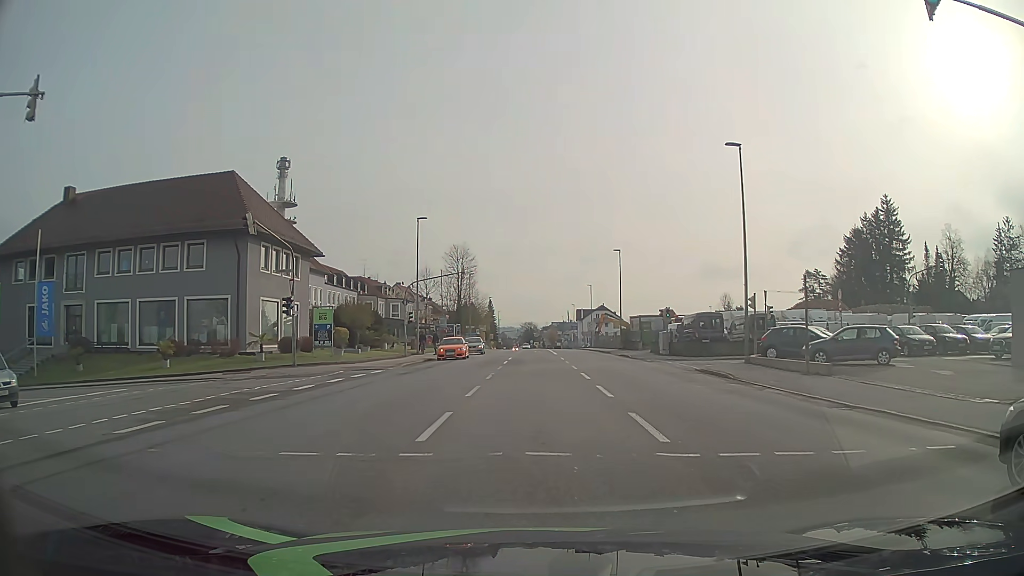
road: tertiary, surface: asphalt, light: Day
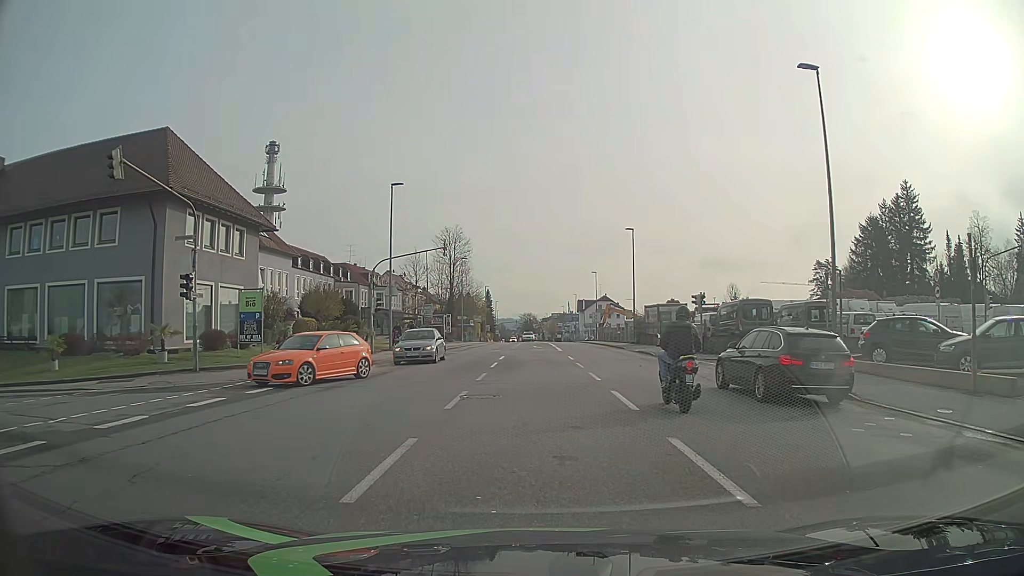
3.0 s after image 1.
(+0.1, +9.4) m; 0°
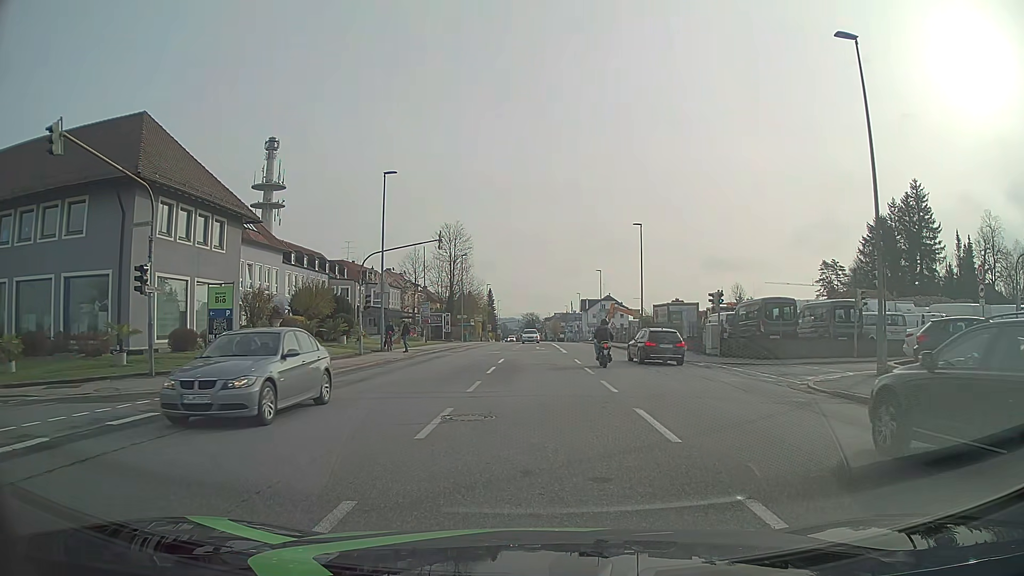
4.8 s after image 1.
(0.0, +2.9) m; +1°
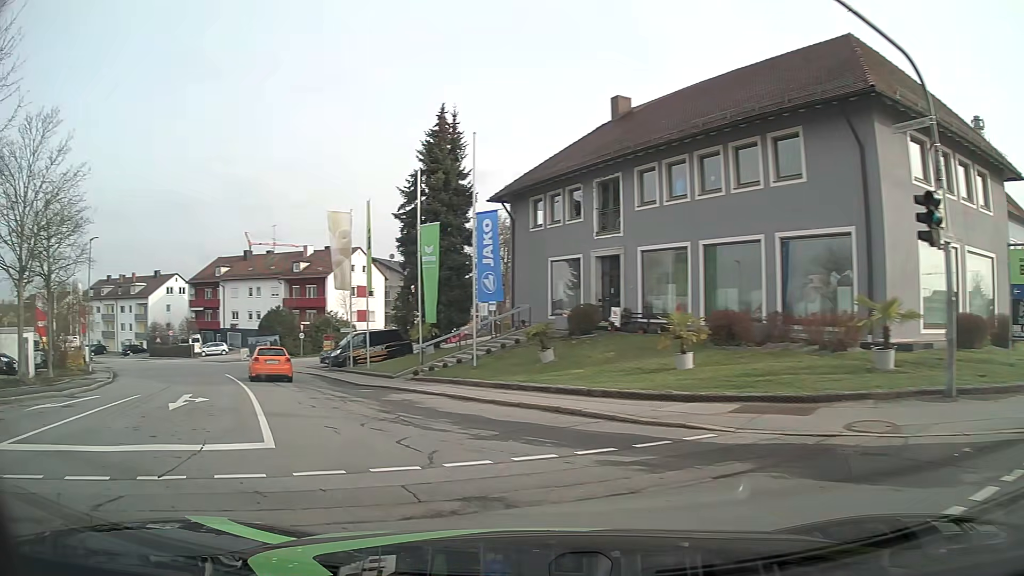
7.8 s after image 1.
(-4.6, +8.4) m; -63°
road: residential
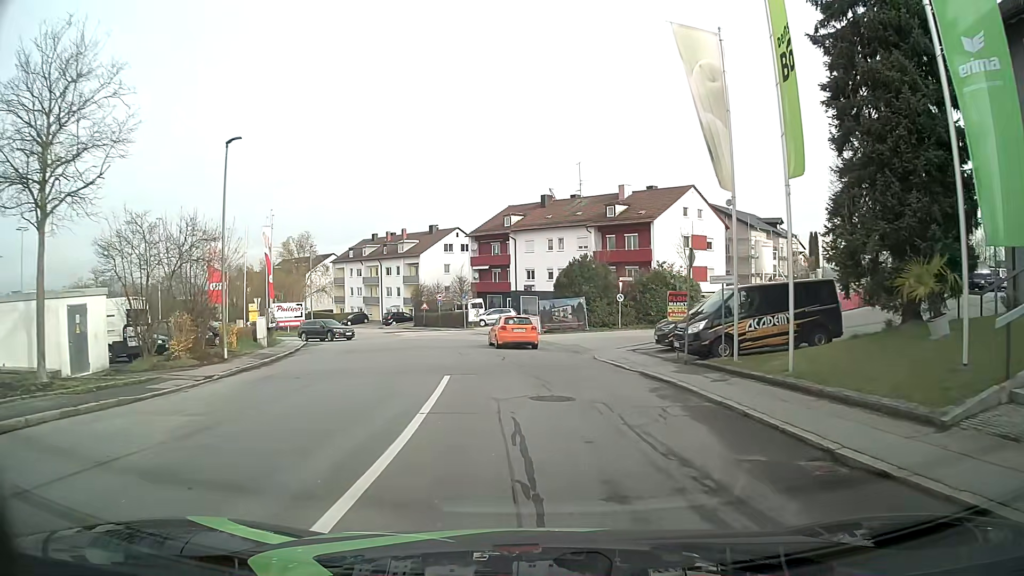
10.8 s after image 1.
(-6.3, +18.0) m; -29°
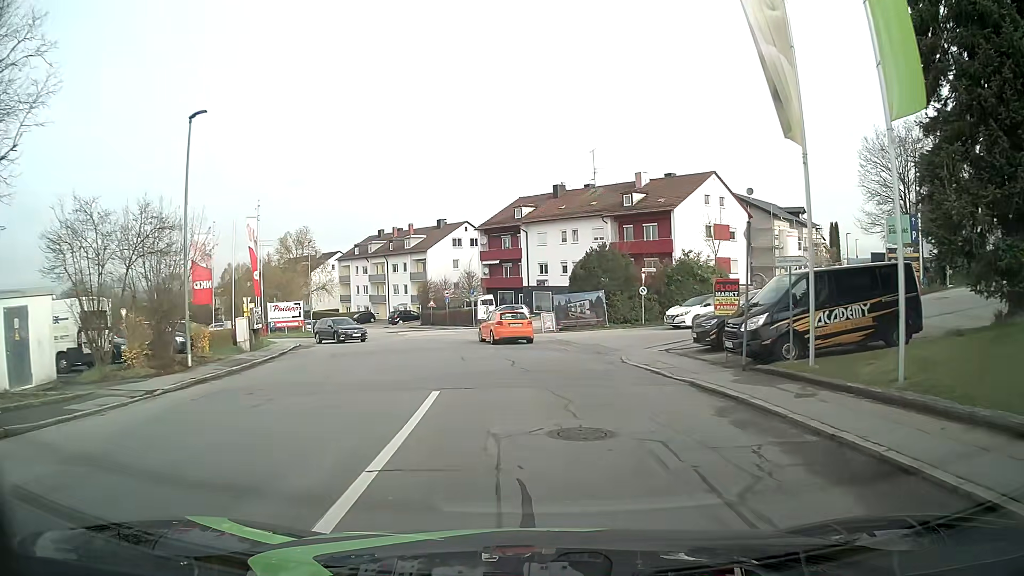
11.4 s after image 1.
(0.0, +3.8) m; -1°
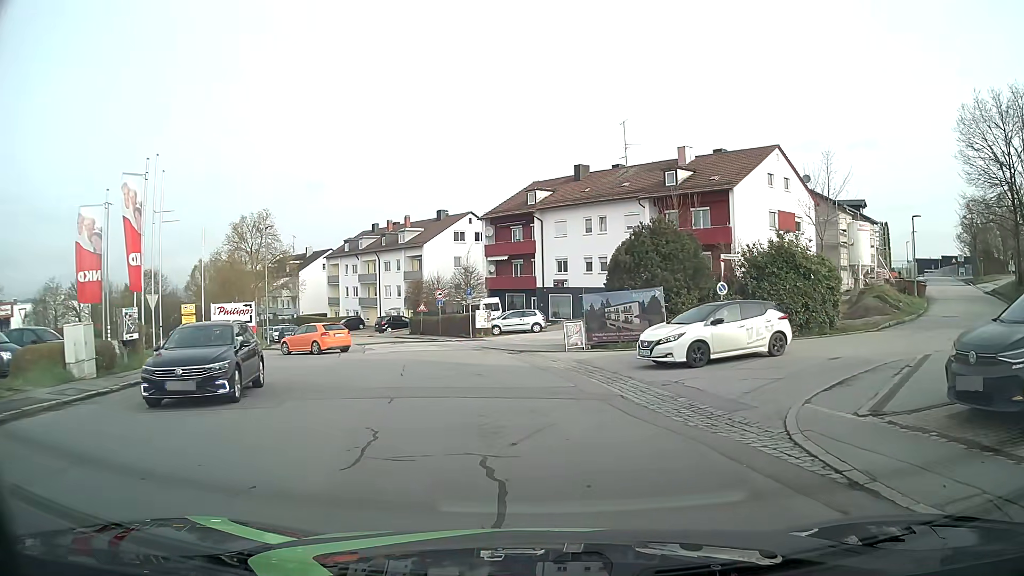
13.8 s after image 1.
(-0.3, +12.5) m; -2°
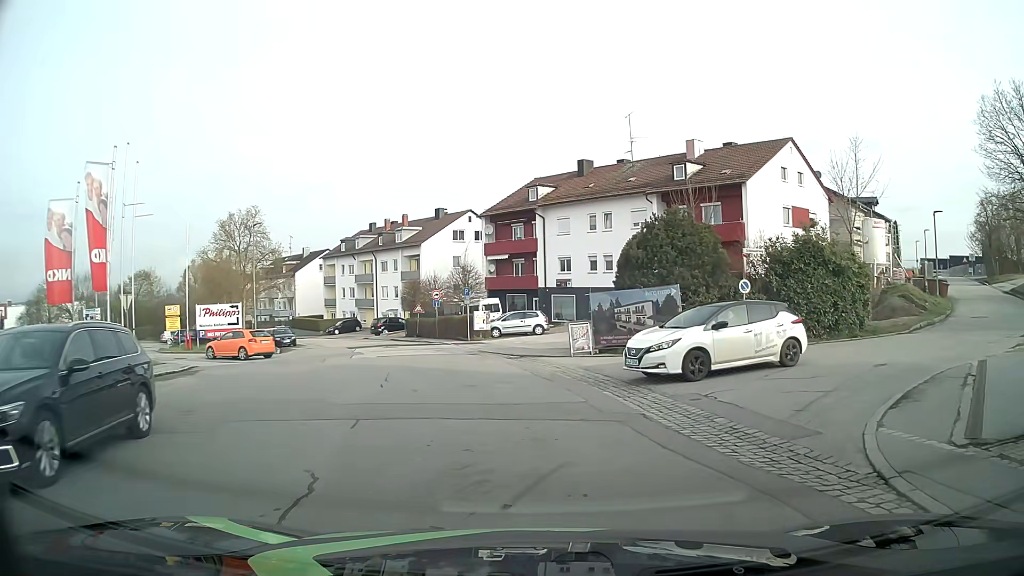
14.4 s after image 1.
(0.0, +2.3) m; +1°
